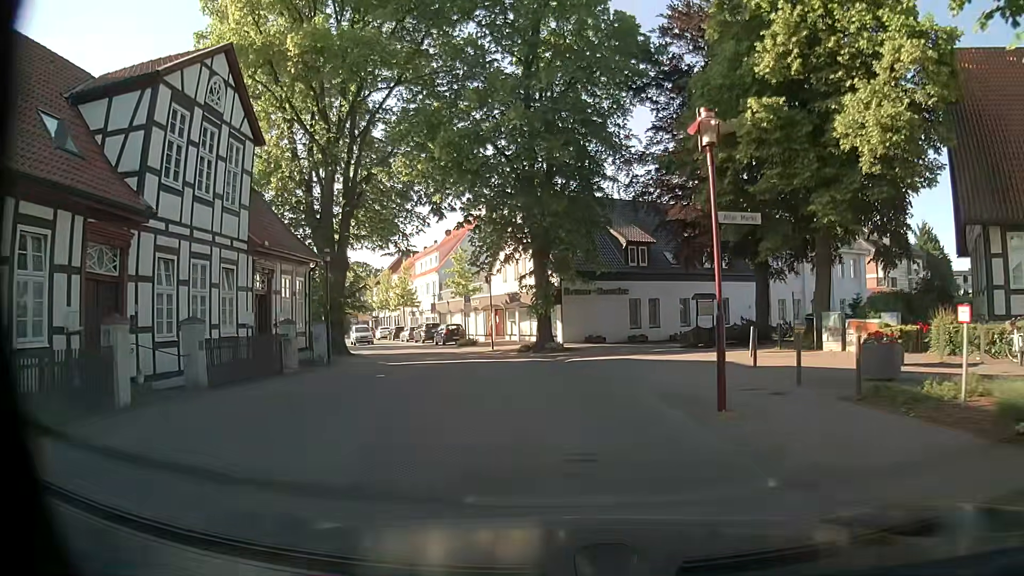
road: residential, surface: asphalt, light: Day
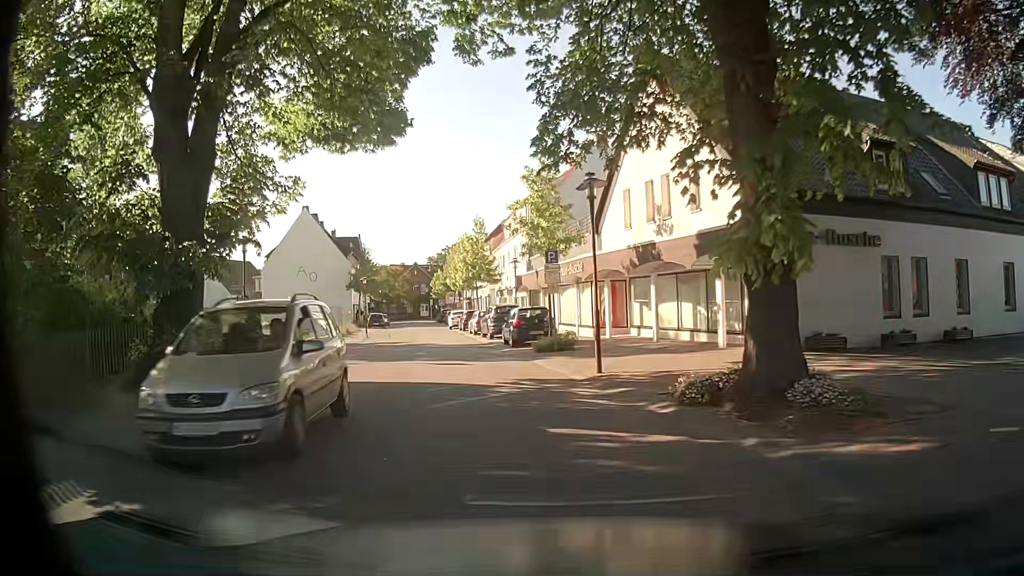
(-1.4, +21.9) m; -9°
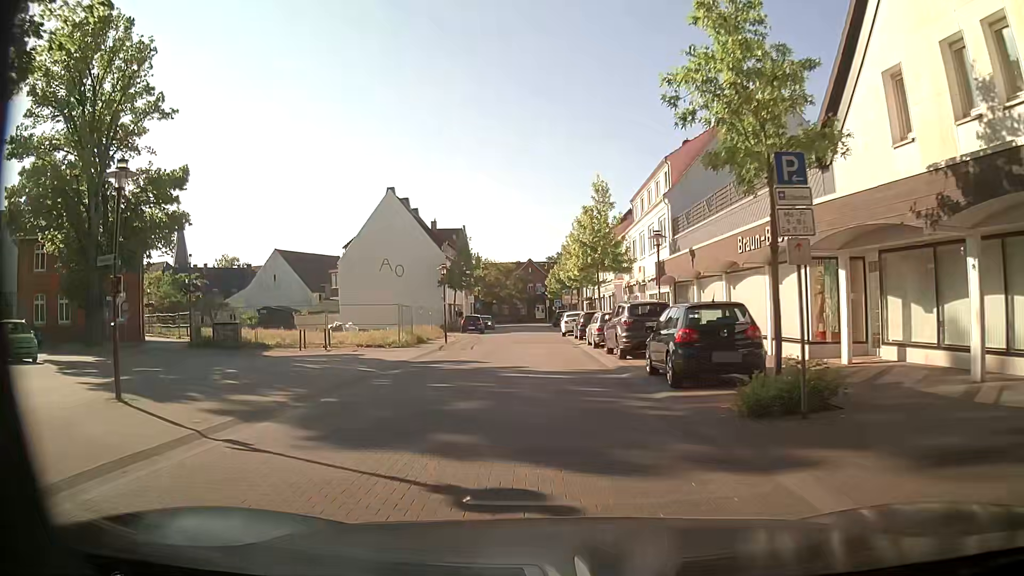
(-1.4, +13.2) m; -12°
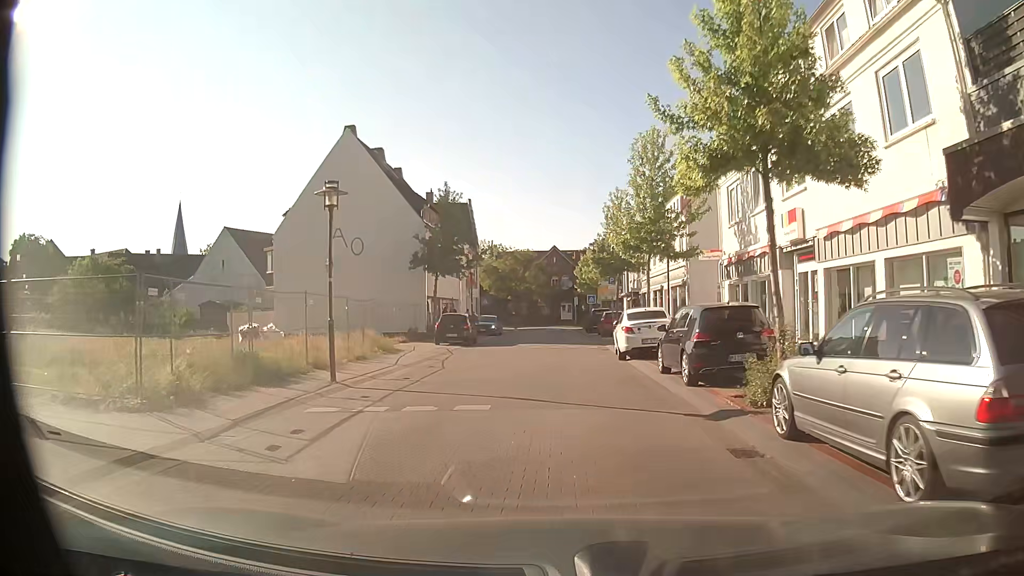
(-0.5, +22.1) m; -2°
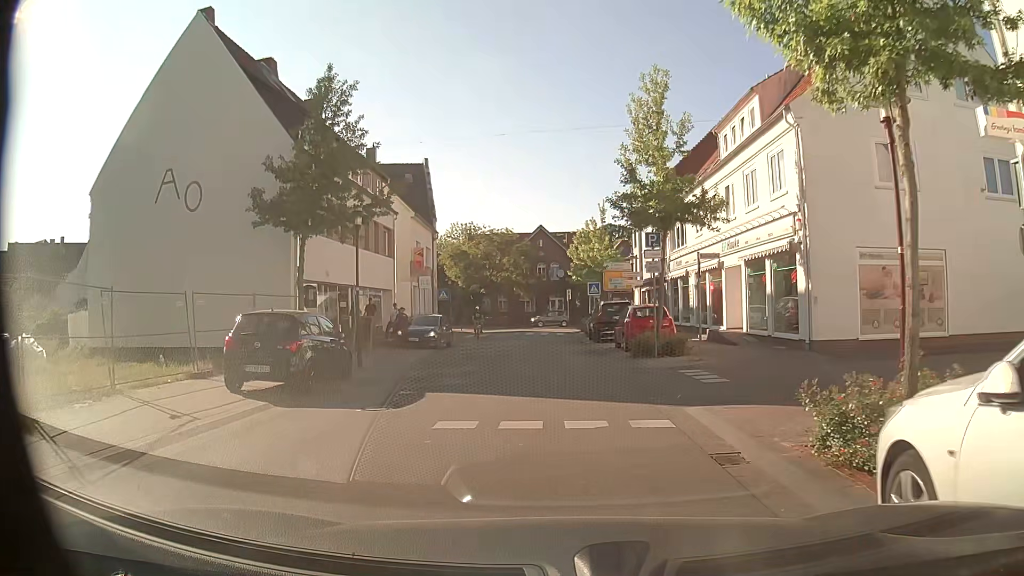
(+0.2, +19.4) m; +2°
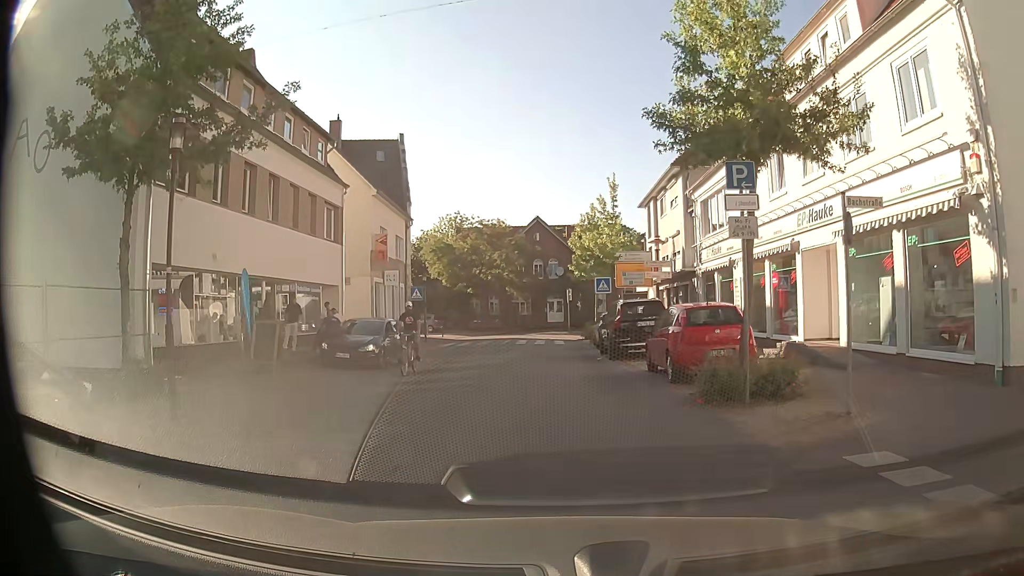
(0.0, +8.7) m; 0°
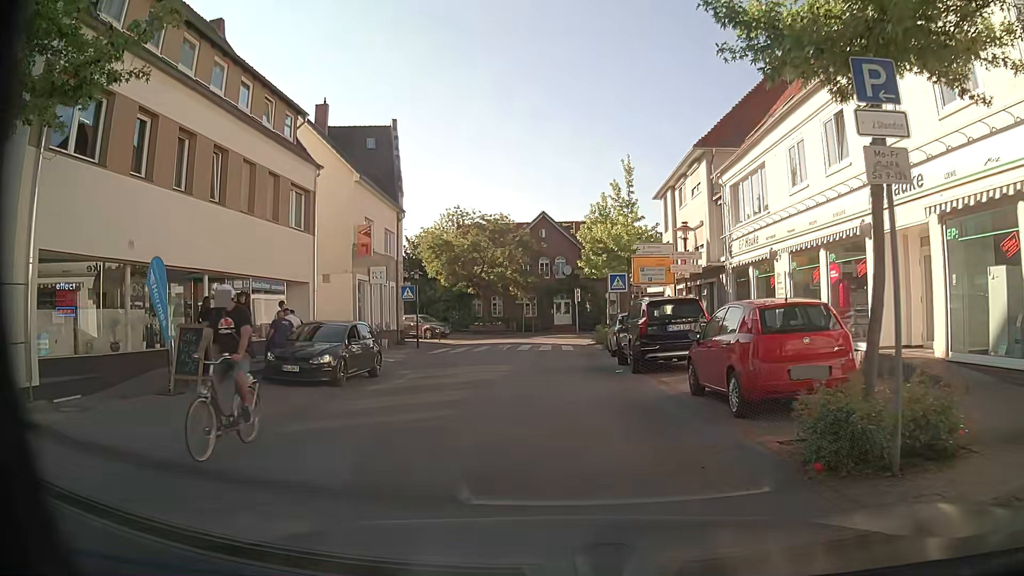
(0.0, +4.4) m; -1°
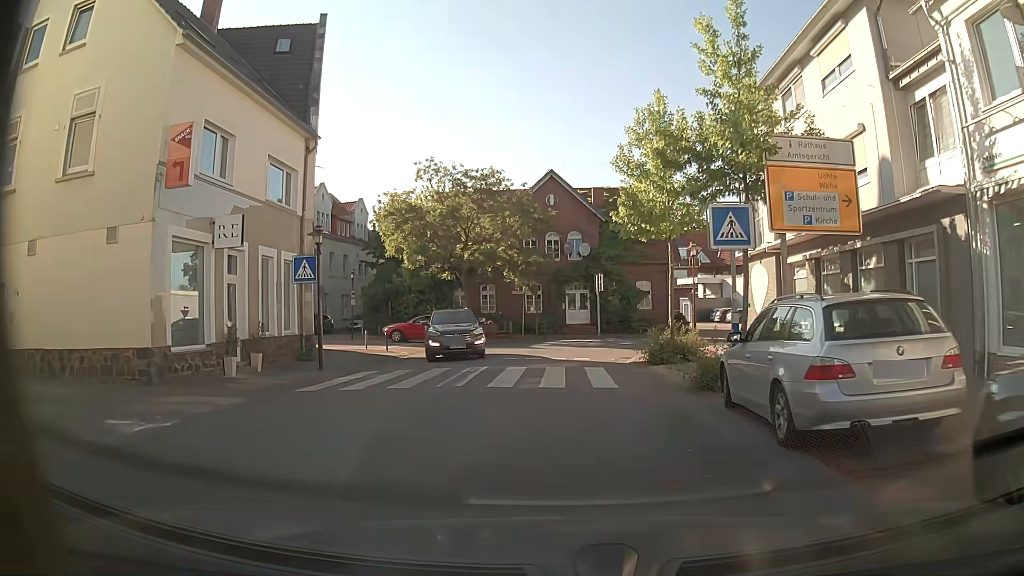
(-0.1, +16.8) m; -1°
